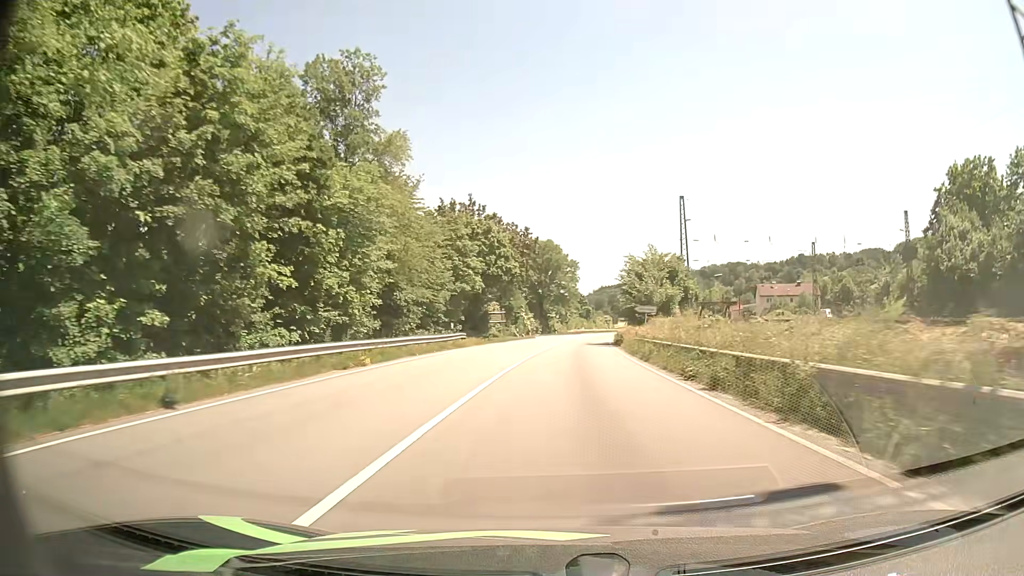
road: primary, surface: asphalt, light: Day
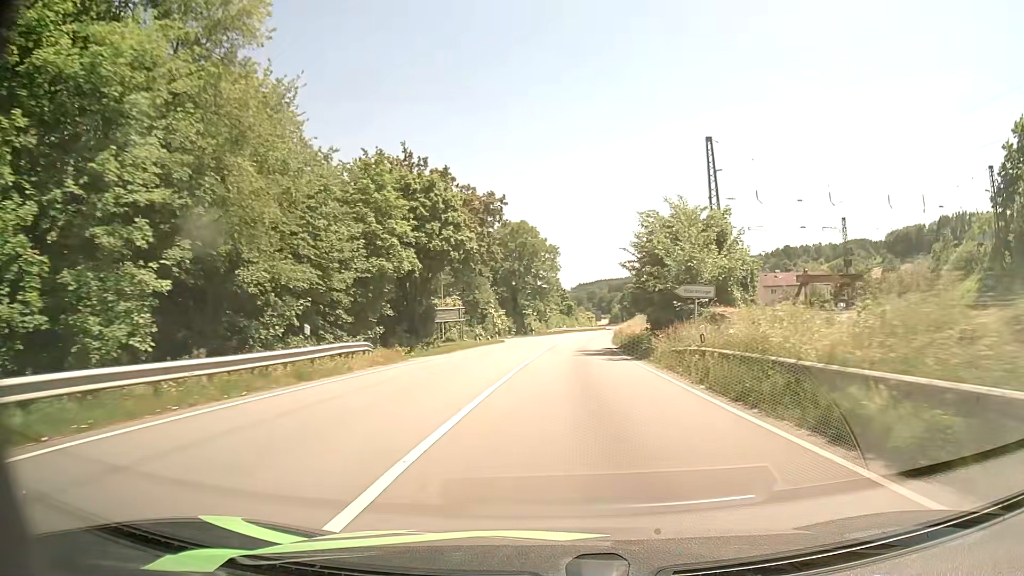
(+0.3, +20.4) m; +2°
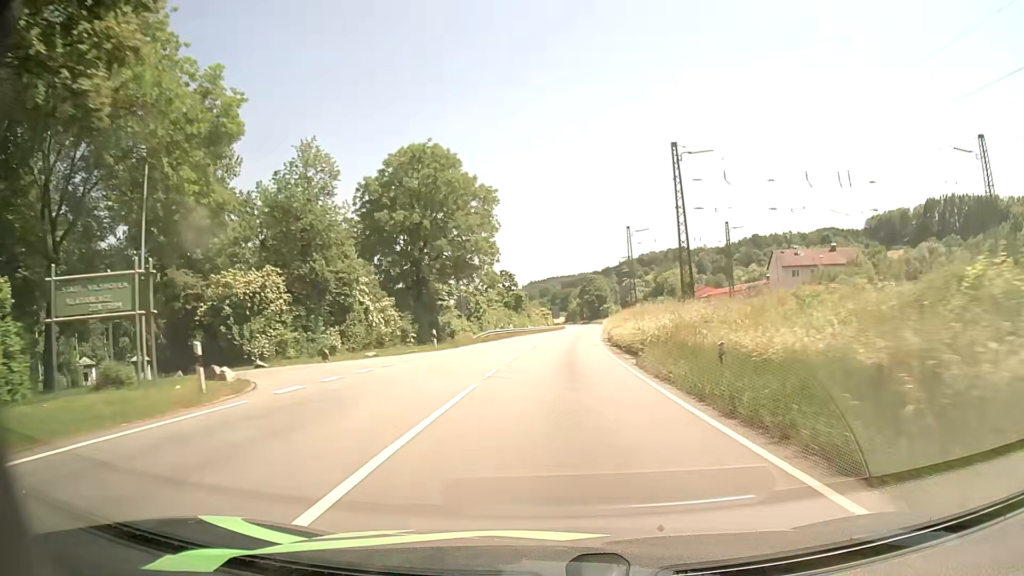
(+1.8, +42.6) m; +5°
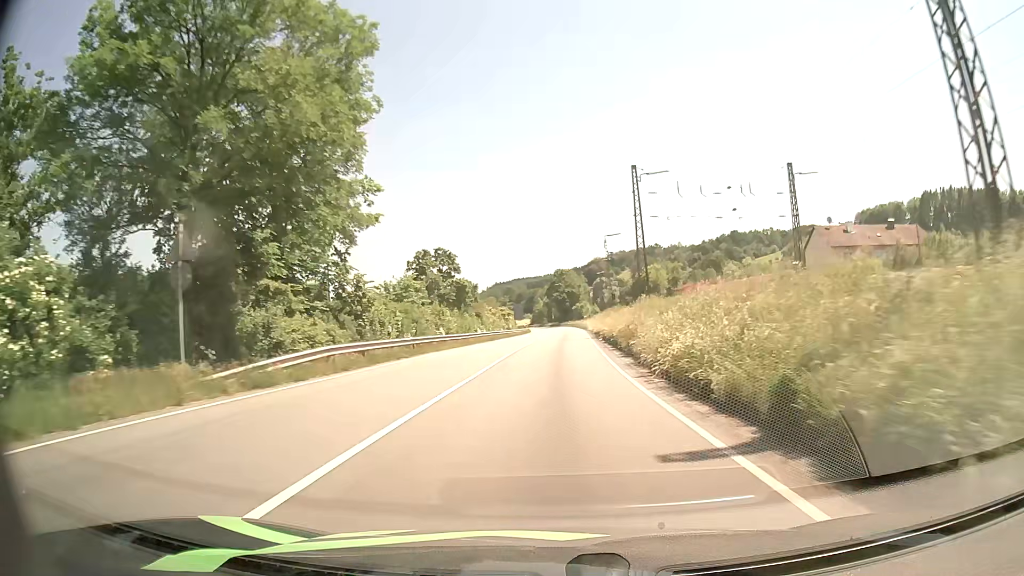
(+0.5, +33.8) m; +2°
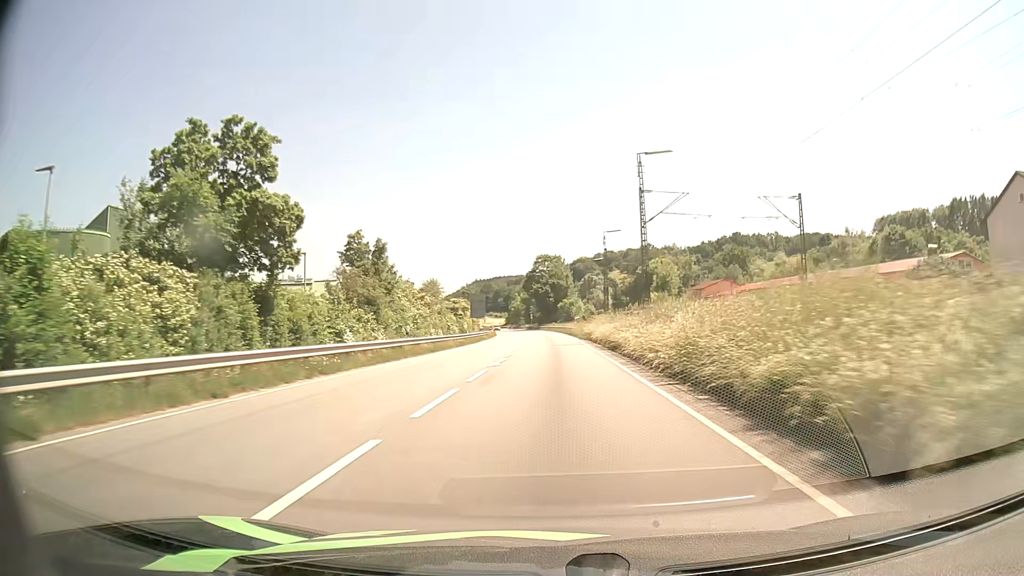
(+0.8, +46.3) m; +2°
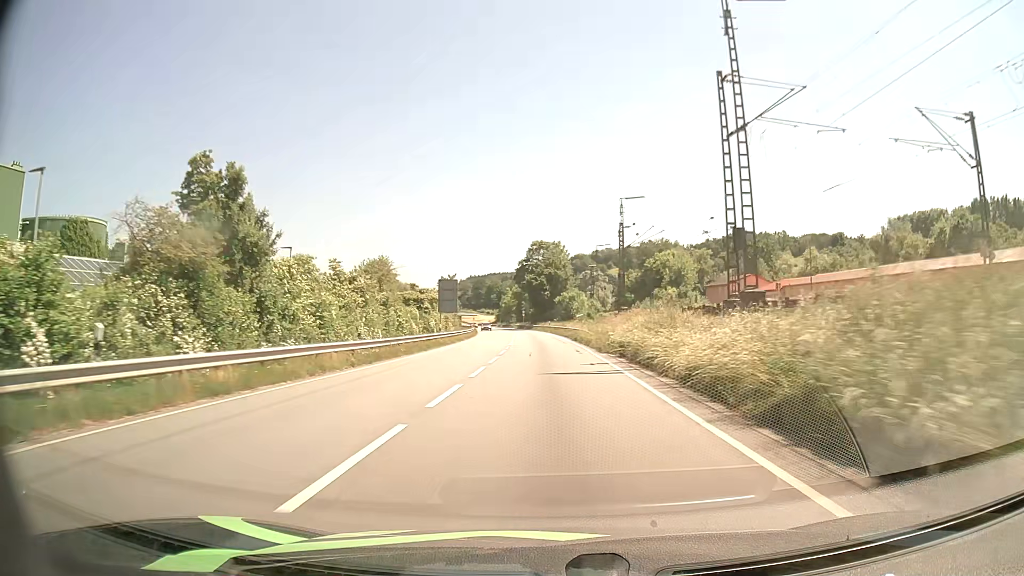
(+0.1, +22.8) m; +1°
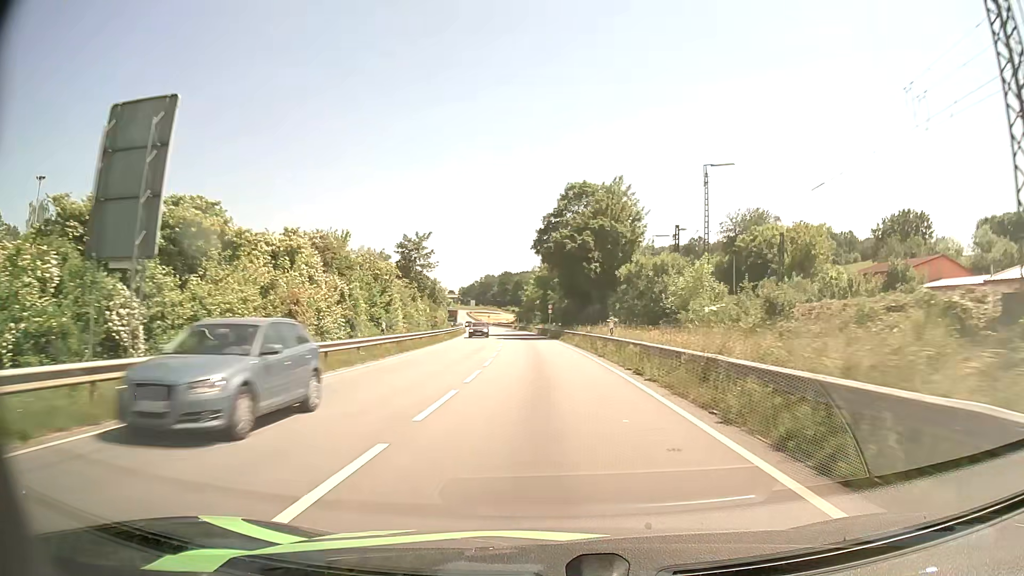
(-1.1, +55.4) m; -3°
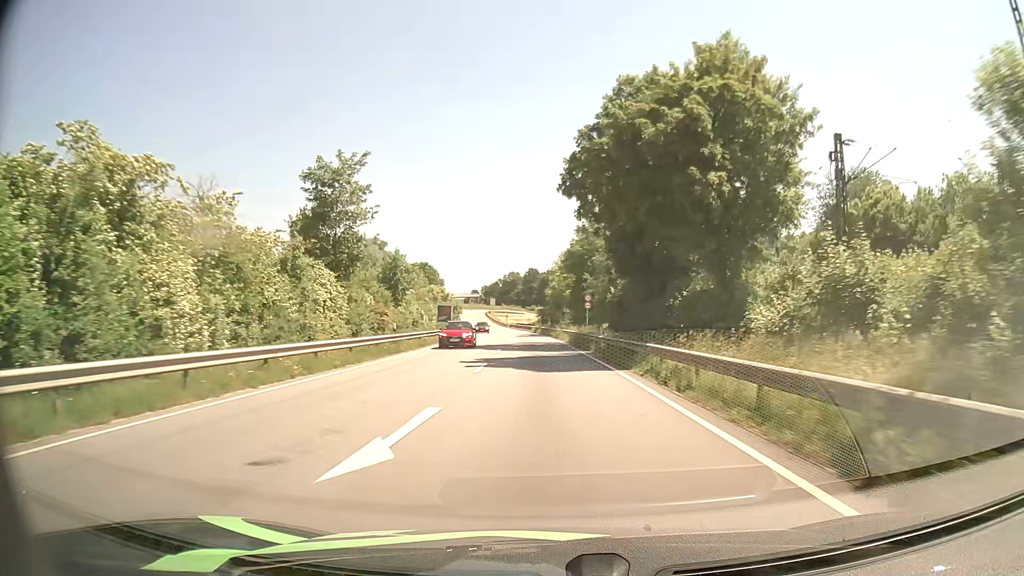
(-0.6, +33.5) m; -2°
(0, +10) (0, +20) (-1, +30) (-1, +40) (-2, +50) (-2, +60) (-3, +70) (-4, +80) (-5, +90) (-6, +100) m
